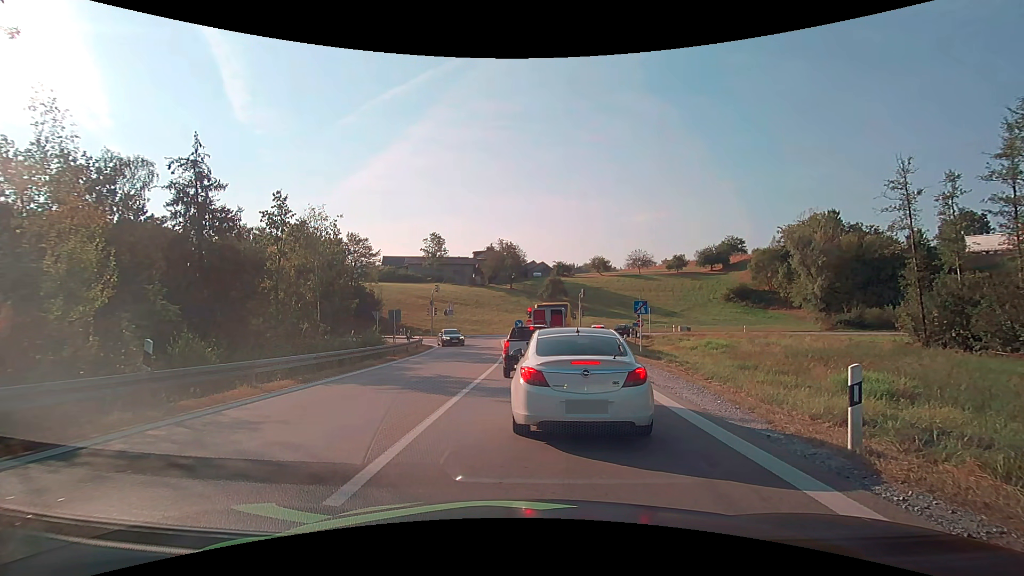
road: motorway_link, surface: asphalt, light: Day
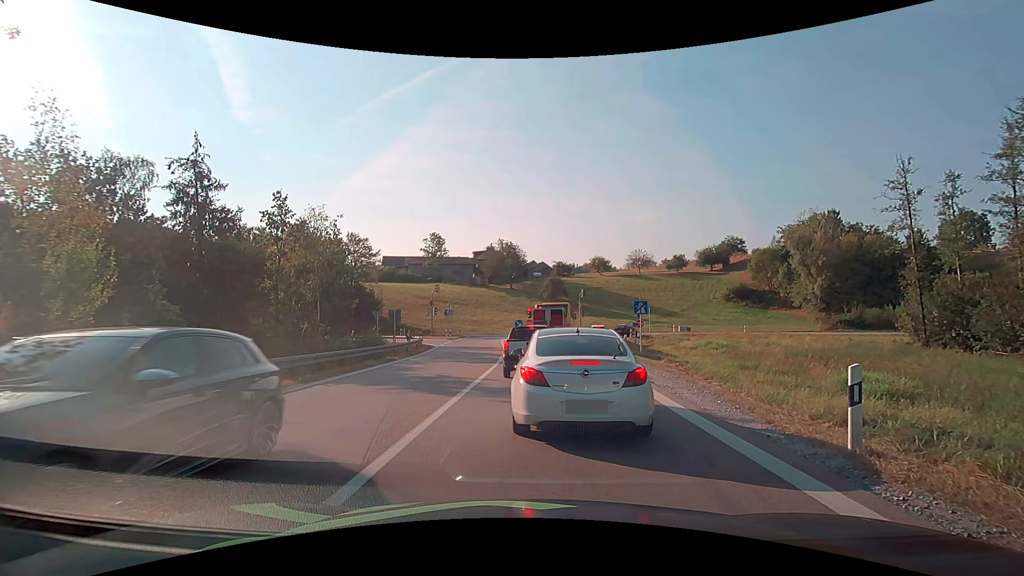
(0.0, 0.0) m; 0°
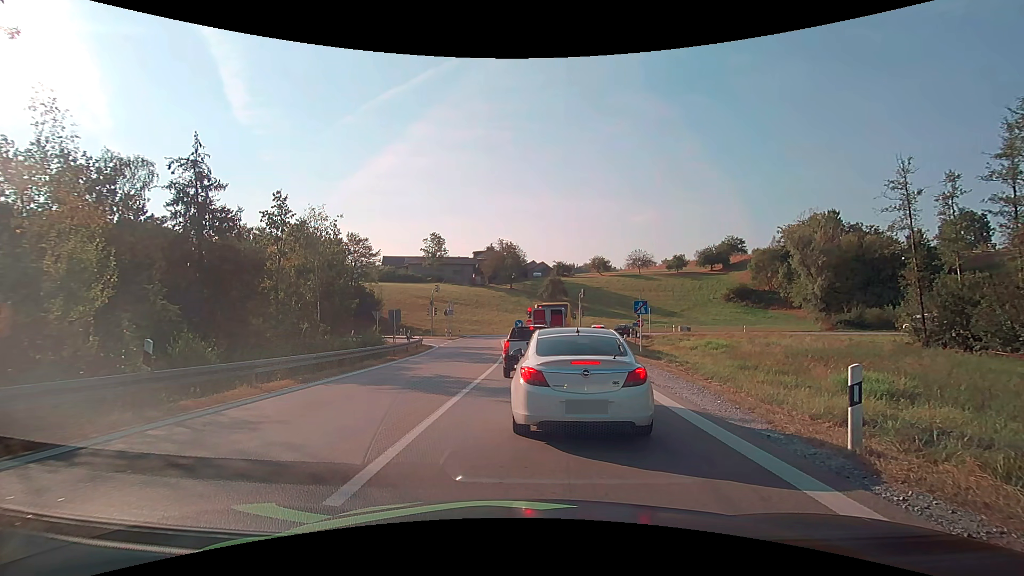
(0.0, 0.0) m; 0°
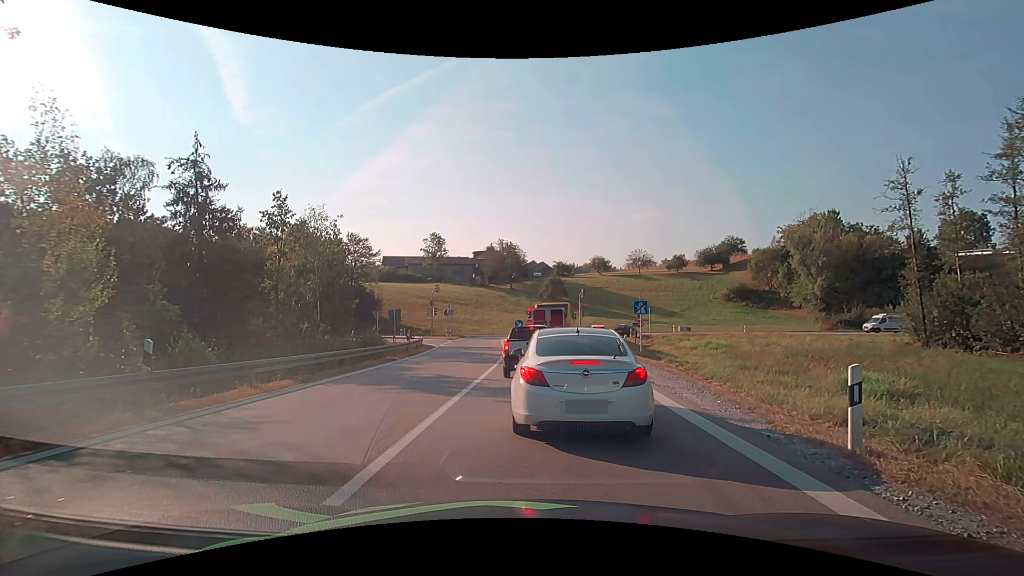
(0.0, 0.0) m; 0°
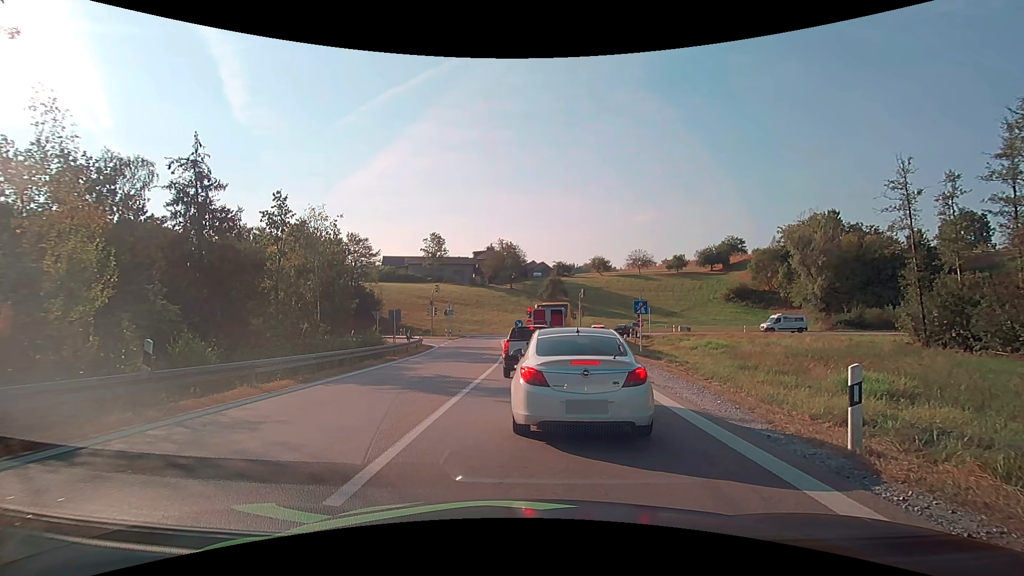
(0.0, 0.0) m; 0°
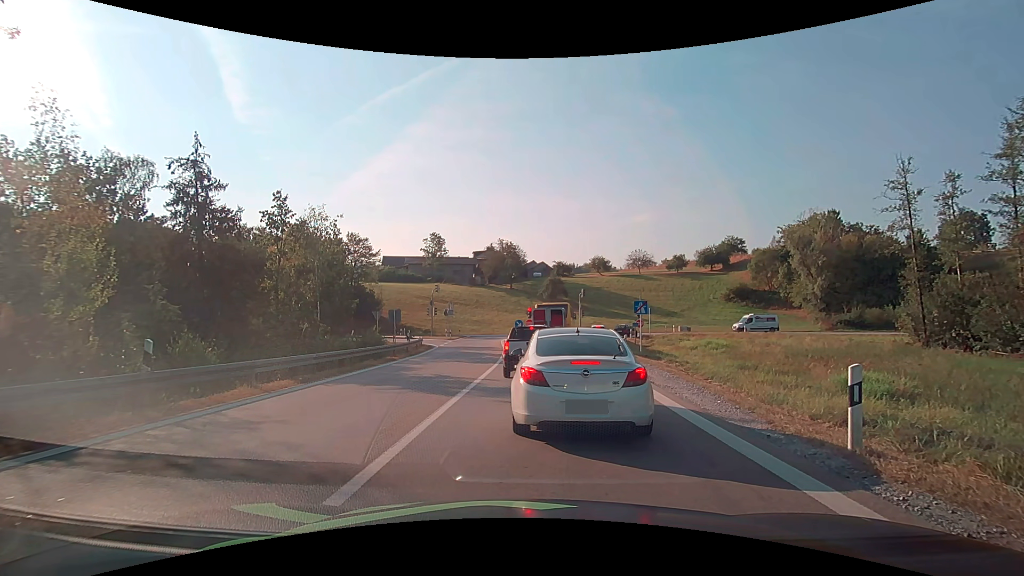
(0.0, 0.0) m; 0°
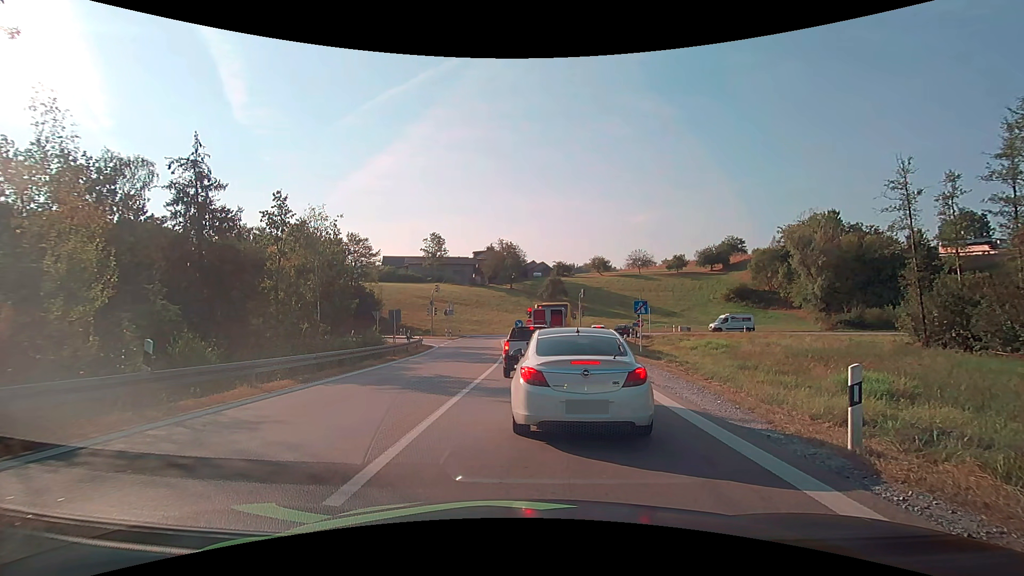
(0.0, 0.0) m; 0°
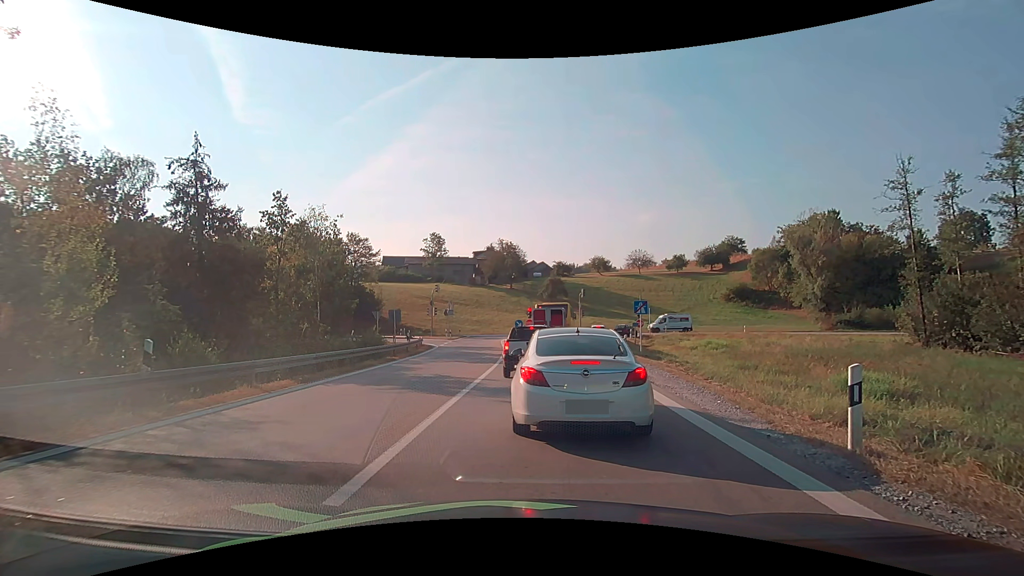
(0.0, 0.0) m; 0°
